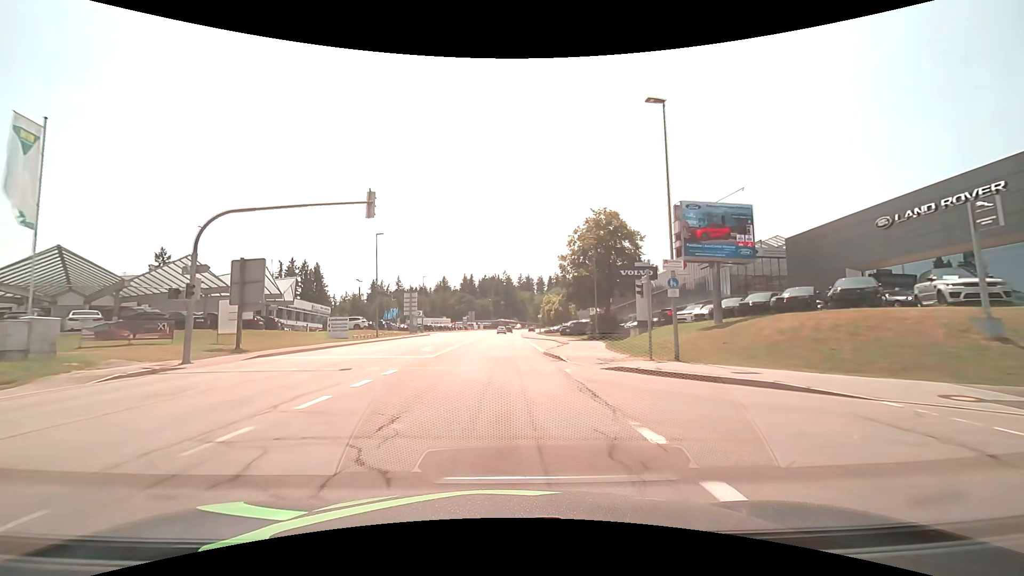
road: tertiary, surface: asphalt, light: Day
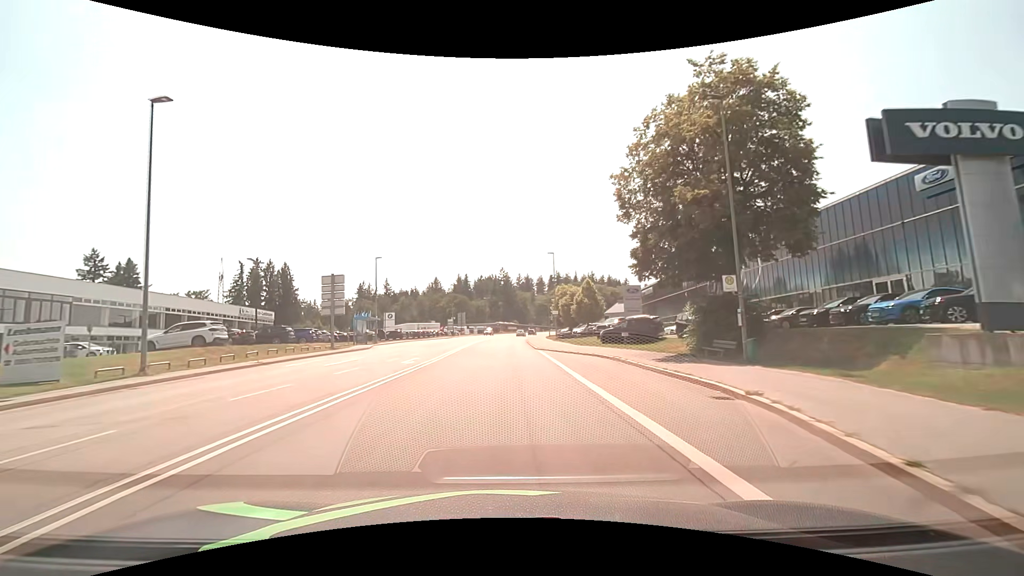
(+0.2, +31.0) m; +1°
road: secondary
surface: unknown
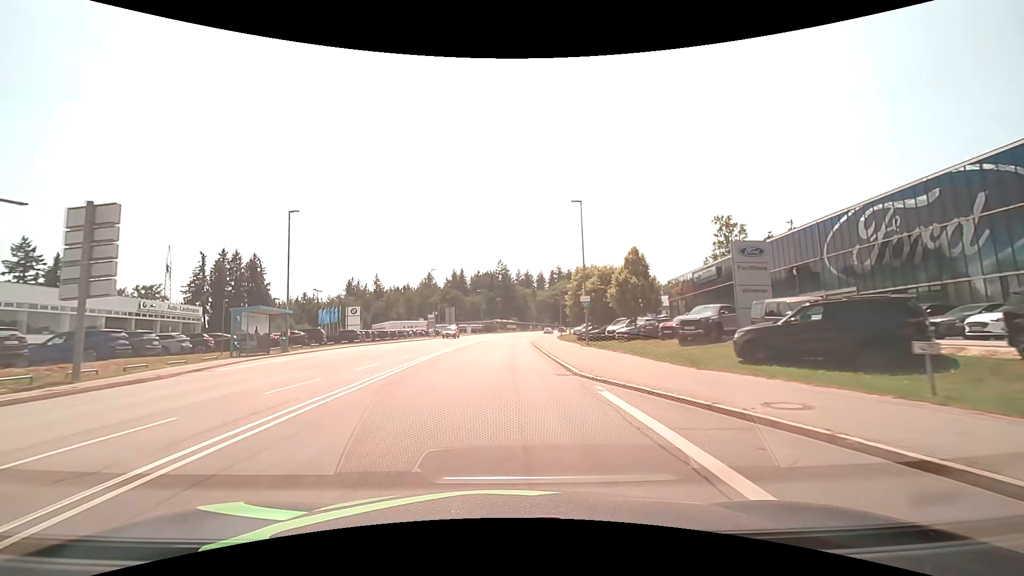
(0.0, +23.3) m; 0°
(0, +10) (0, +20) (0, +30) (0, +40) (+1, +50) (+1, +60) (+2, +70) (+3, +80) (+4, +90) (+6, +100) m
